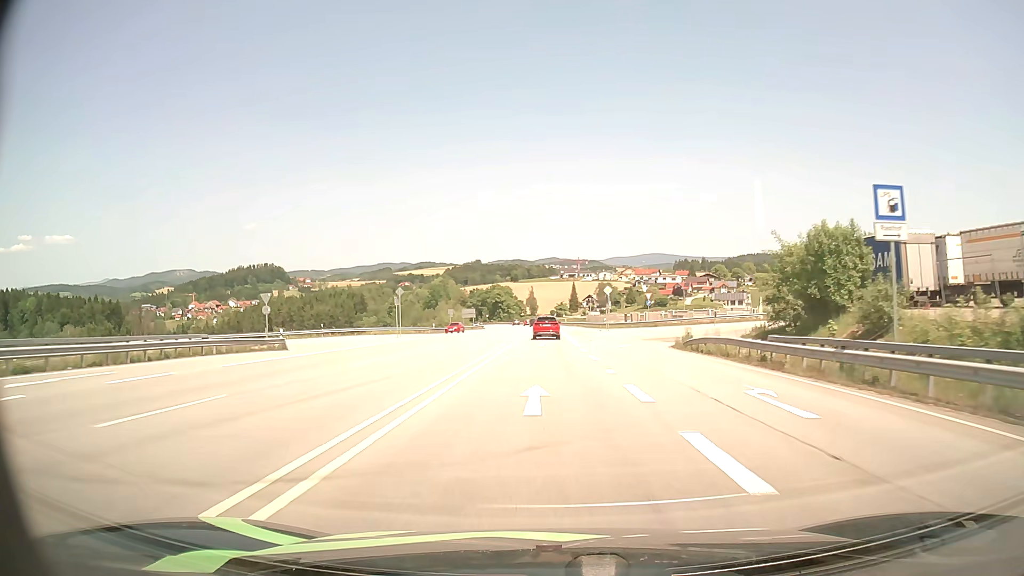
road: primary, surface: asphalt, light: Day
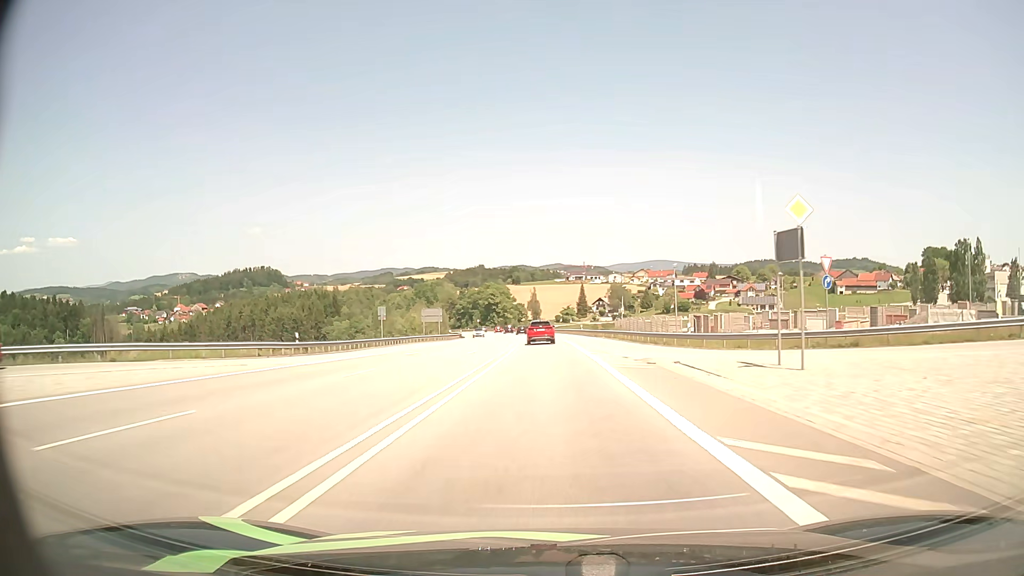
(-0.3, +49.7) m; -1°
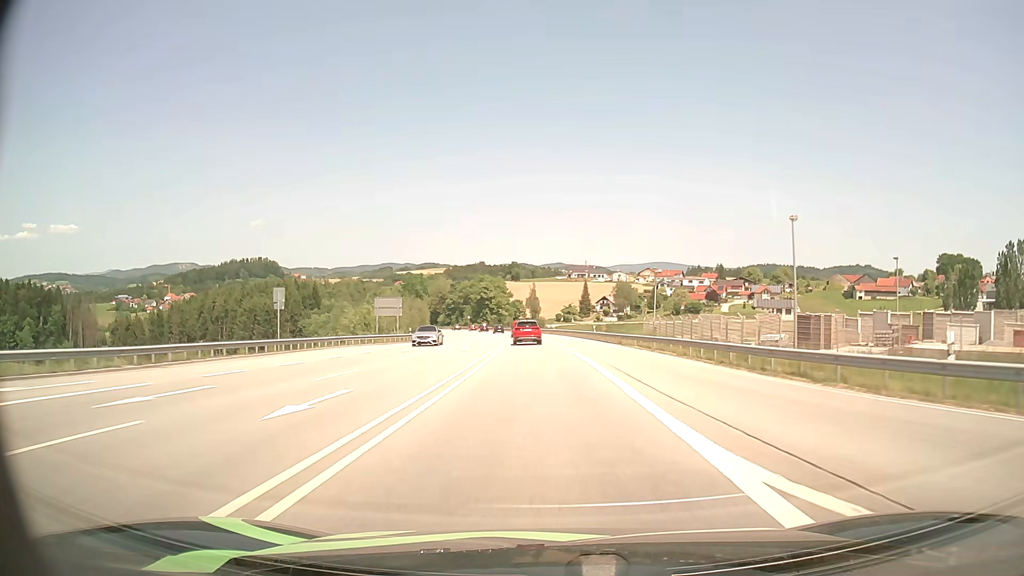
(+0.1, +25.5) m; 0°
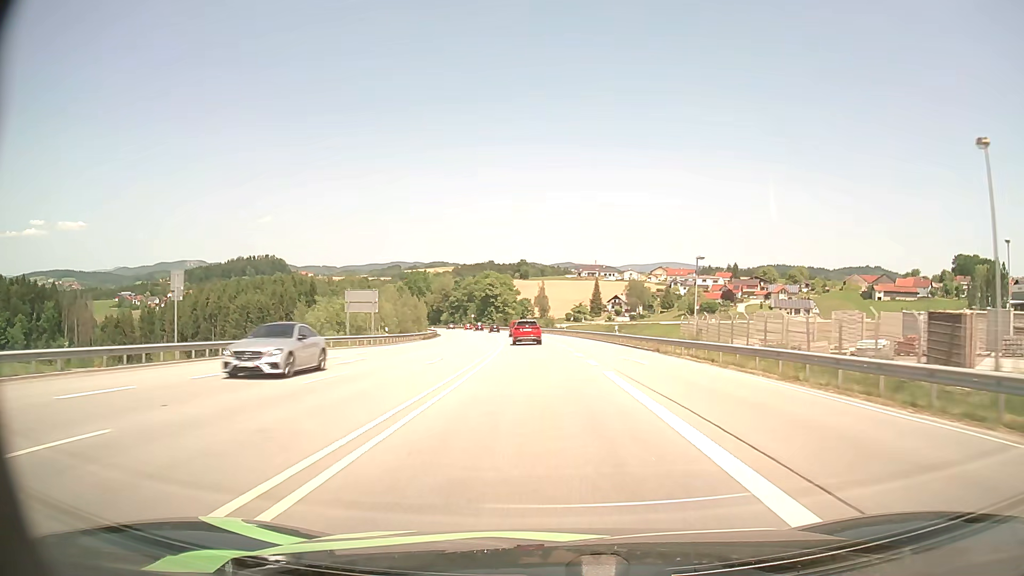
(-0.1, +12.9) m; -1°
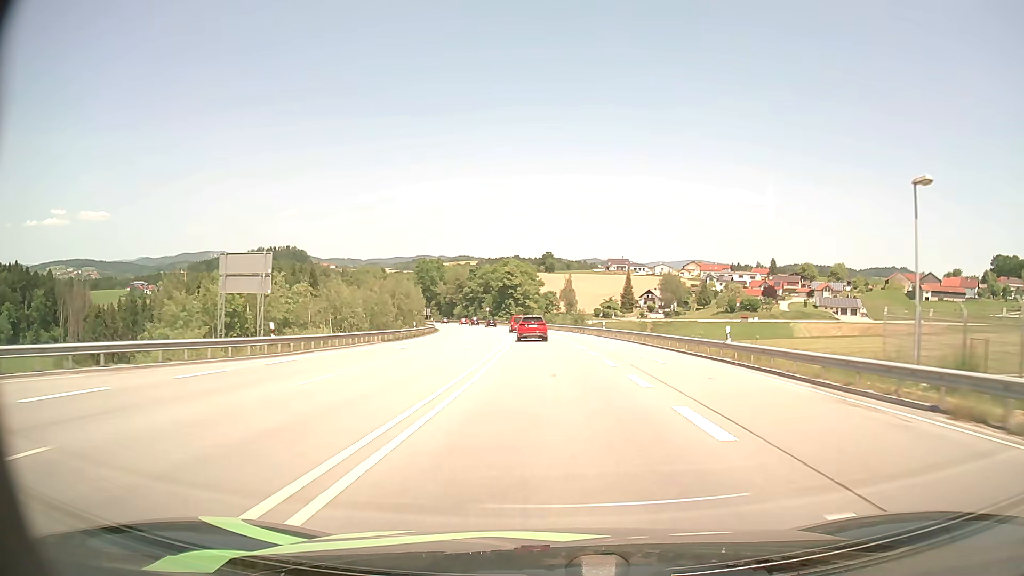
(-0.5, +25.9) m; -2°
(0, +10) (0, +20) (0, +30) (-1, +40) (-1, +50) (-2, +60) (-3, +70) (-4, +80) (-5, +90) (-7, +100) m
